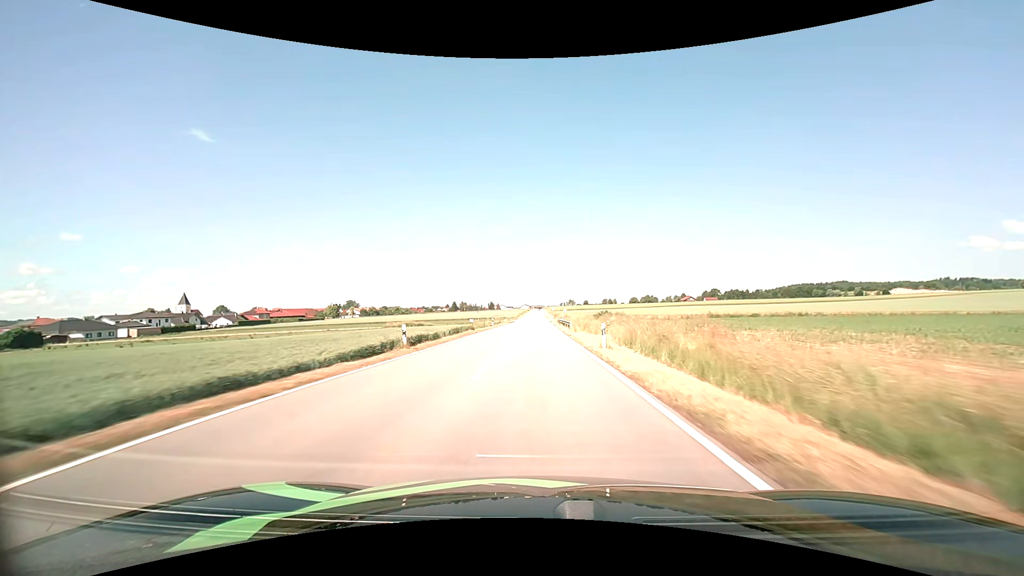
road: tertiary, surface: asphalt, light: Day
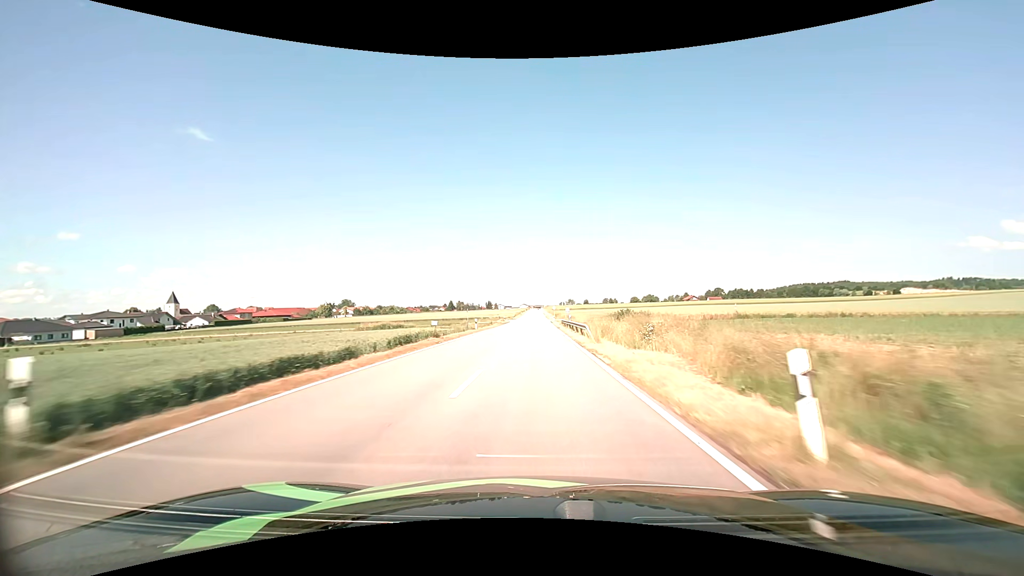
(0.0, +14.6) m; 0°
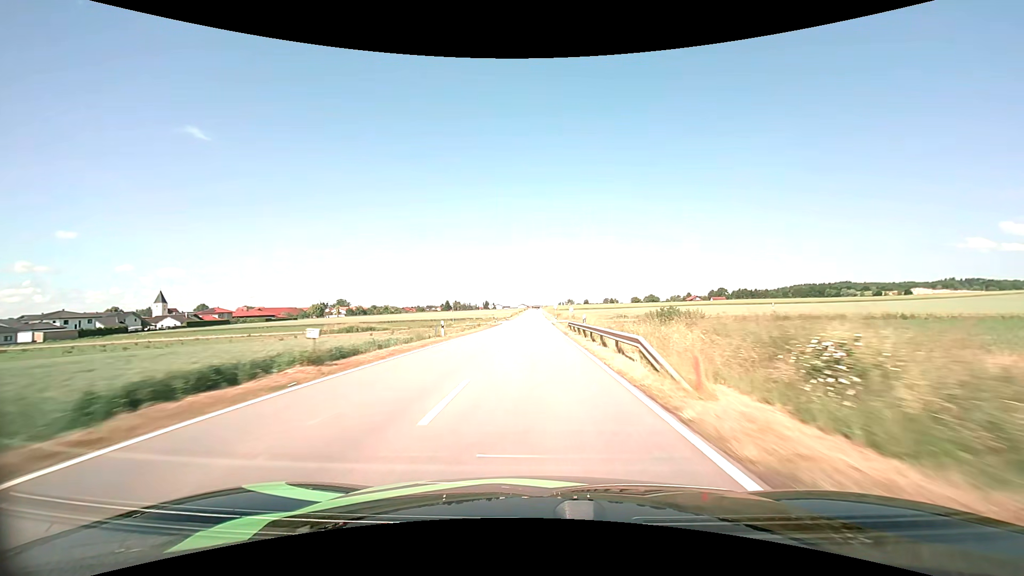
(0.0, +14.6) m; 0°
(0, +10) (0, +20) (0, +30) (0, +40) (0, +50) (0, +60) (0, +70) (0, +80) (0, +90) (0, +100) m
